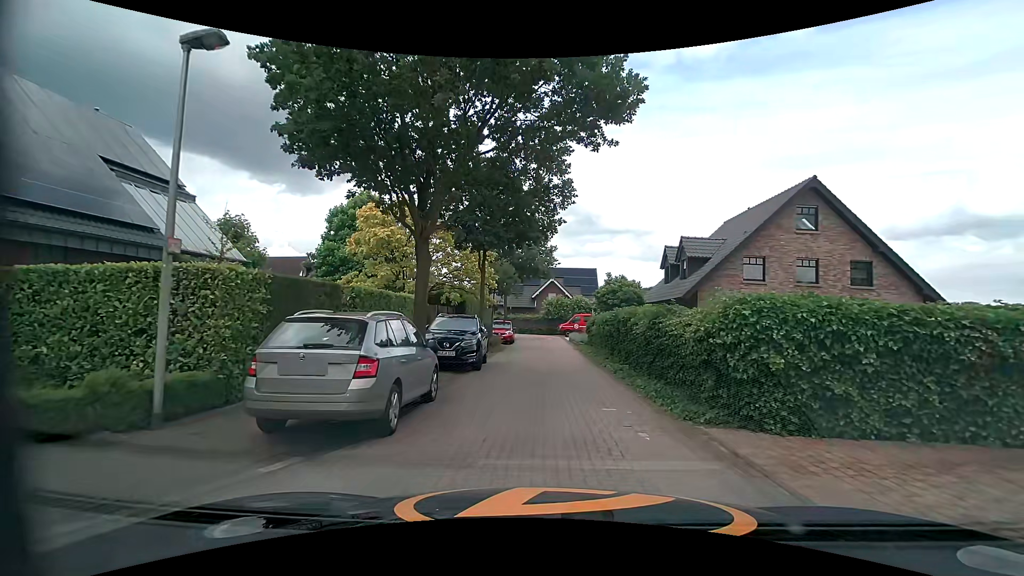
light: Day
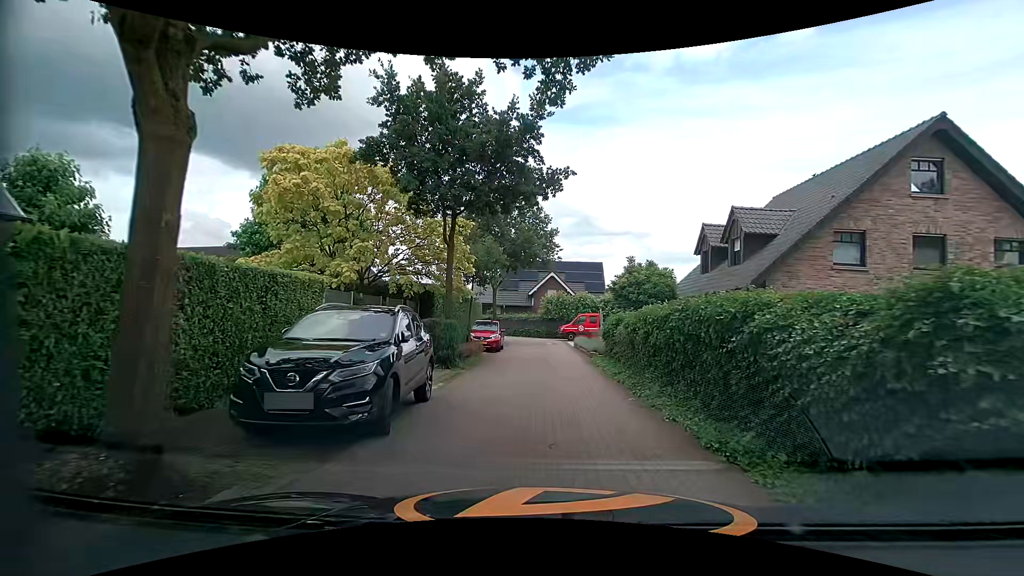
(-0.1, +8.3) m; -1°
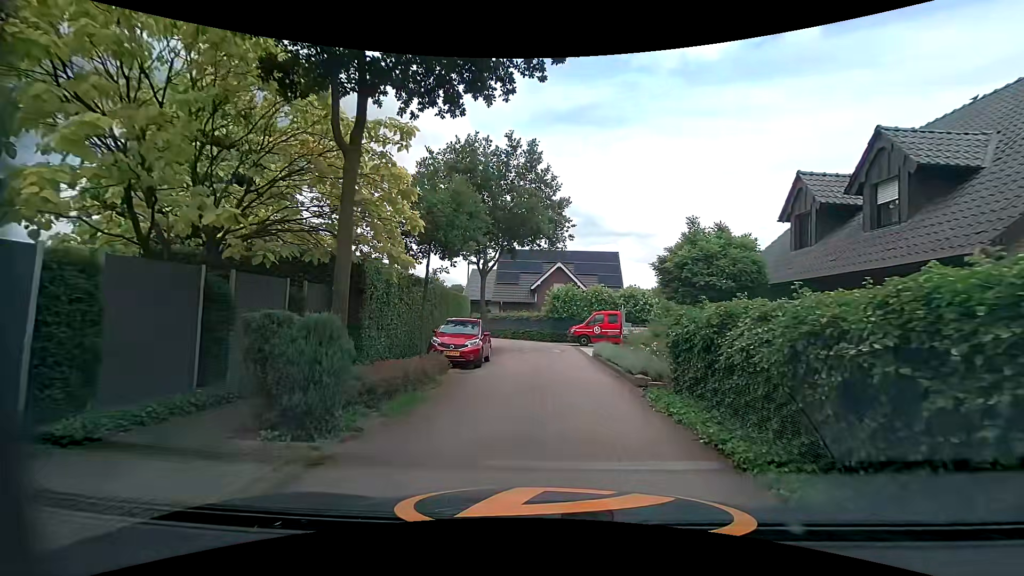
(0.0, +9.0) m; 0°
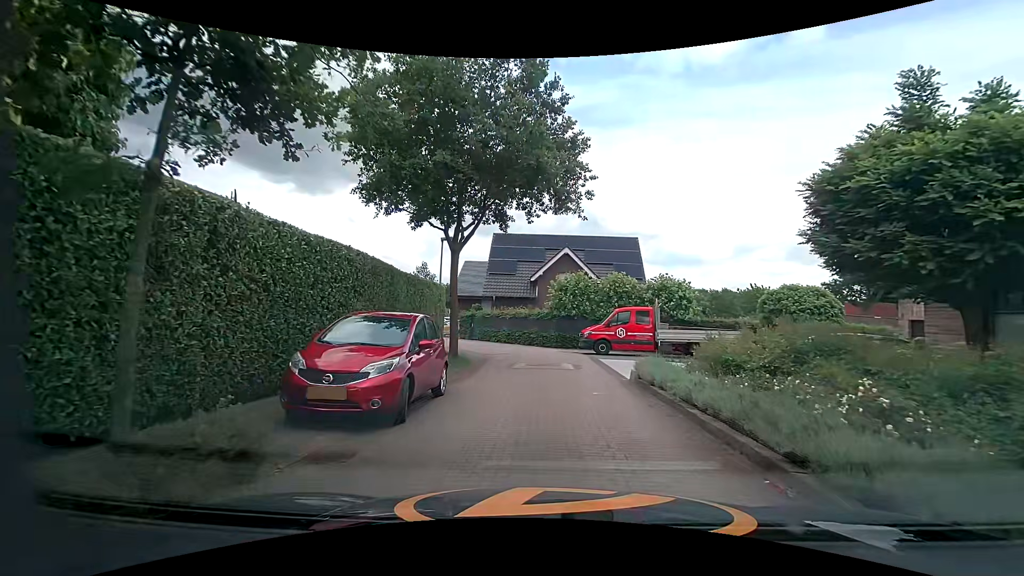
(-0.1, +8.8) m; -1°
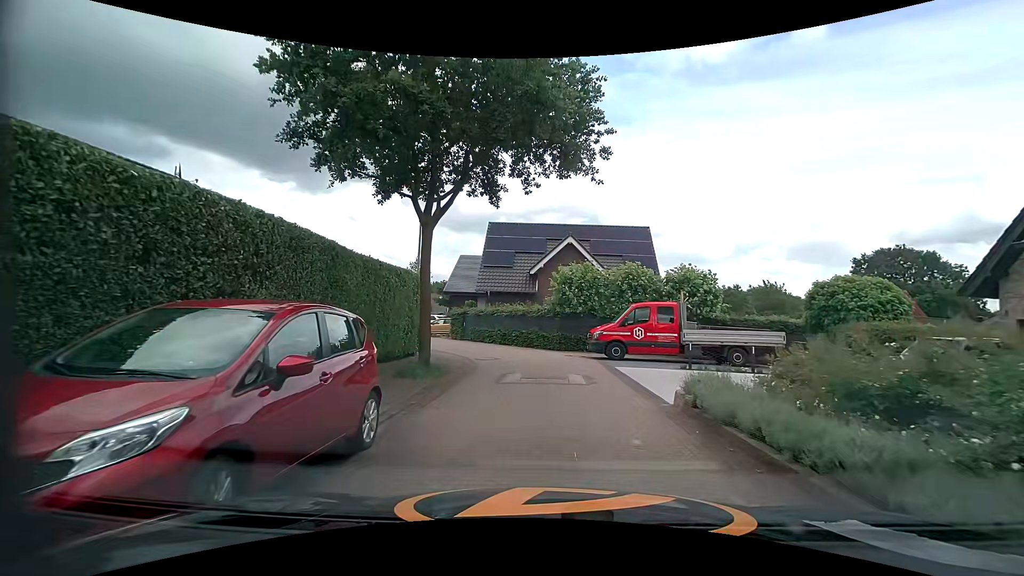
(0.0, +4.1) m; -2°
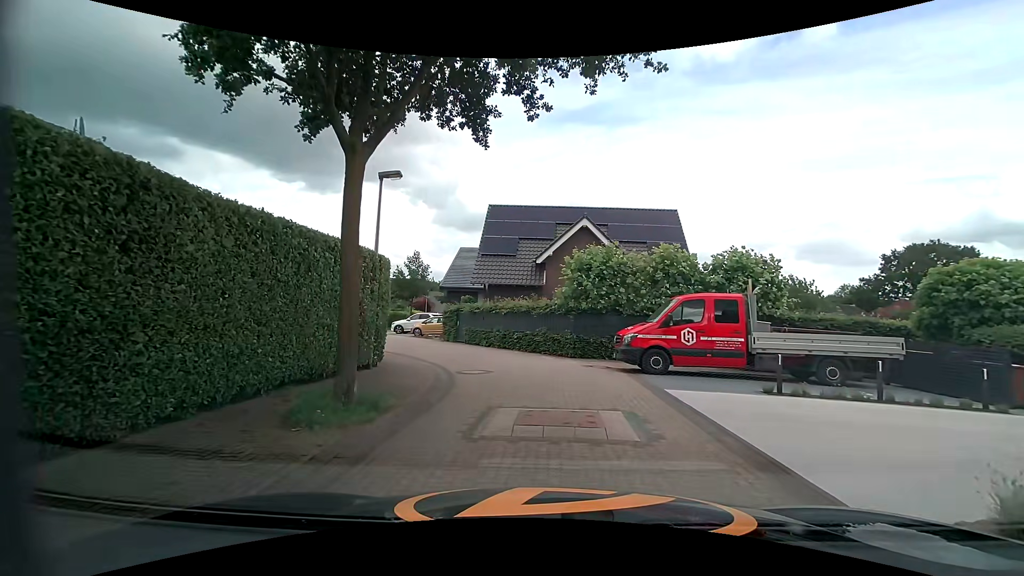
(+0.1, +5.3) m; 0°
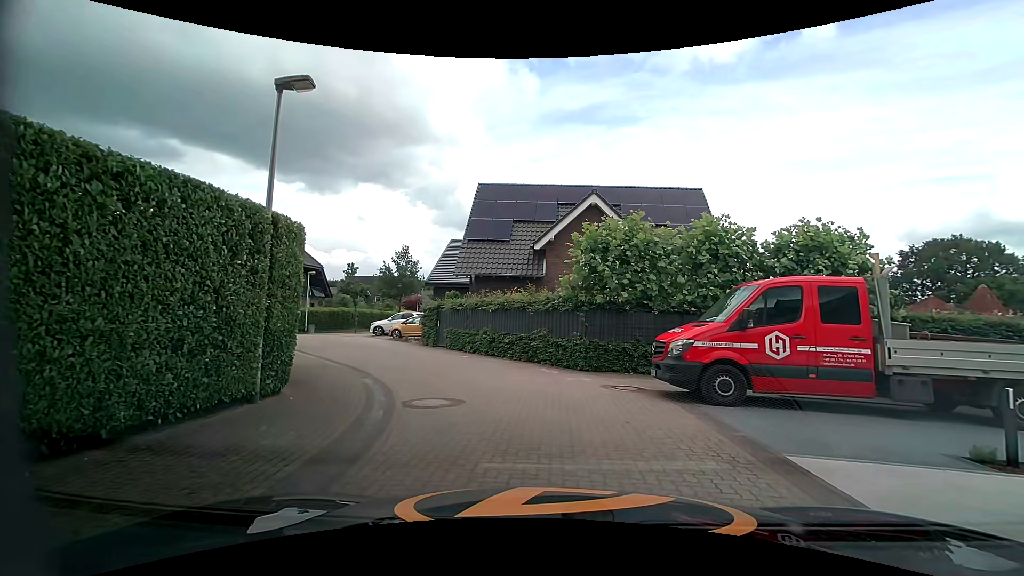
(+0.1, +4.9) m; -1°
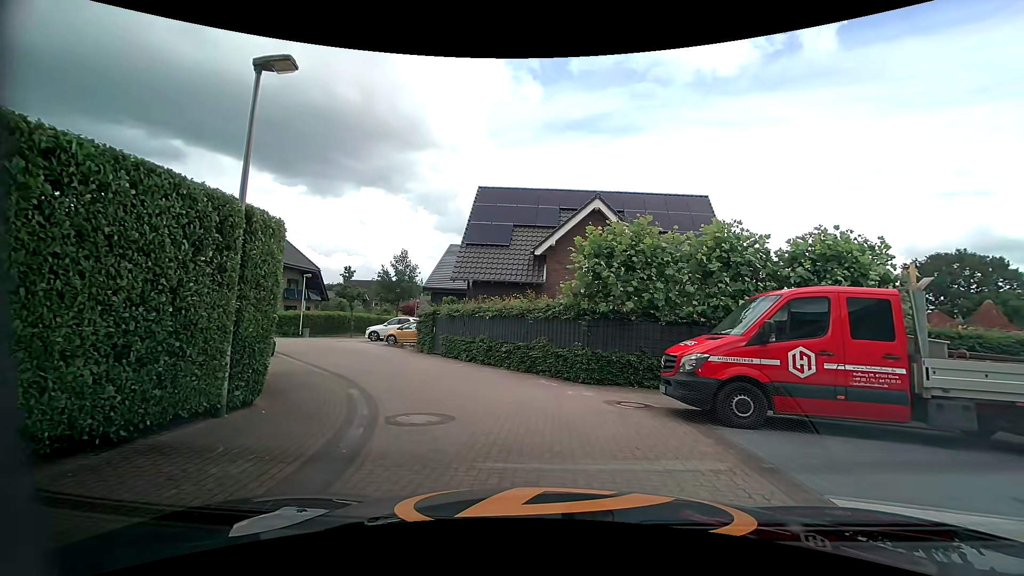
(0.0, +0.8) m; 0°
